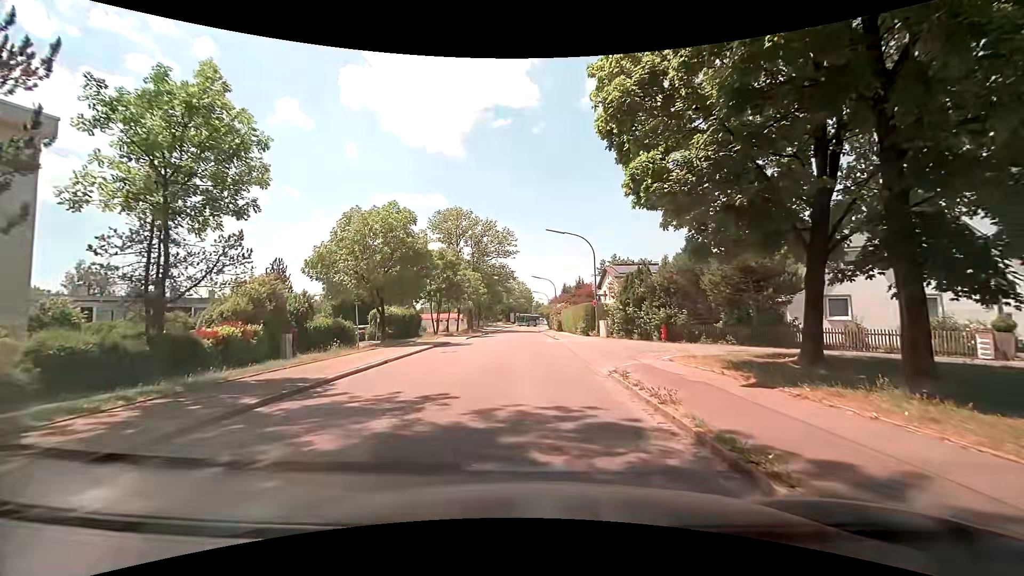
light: Day
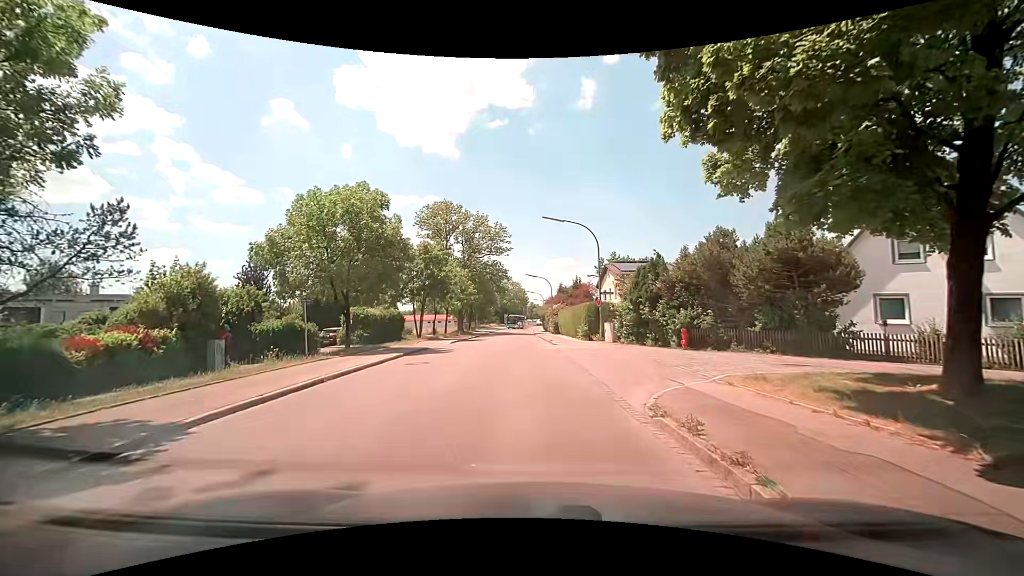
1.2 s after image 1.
(0.0, +4.6) m; 0°
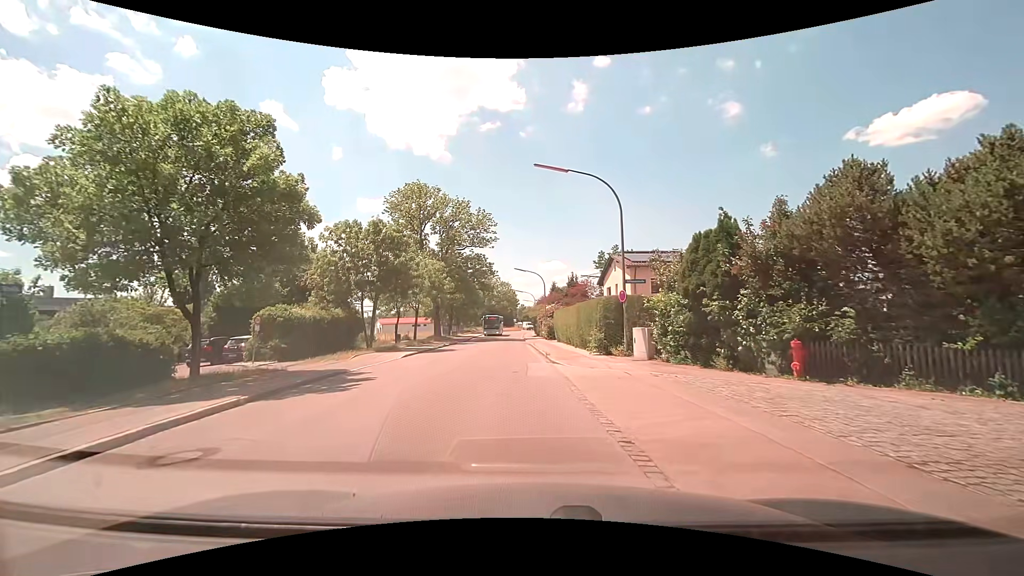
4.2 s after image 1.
(+0.3, +10.3) m; +1°
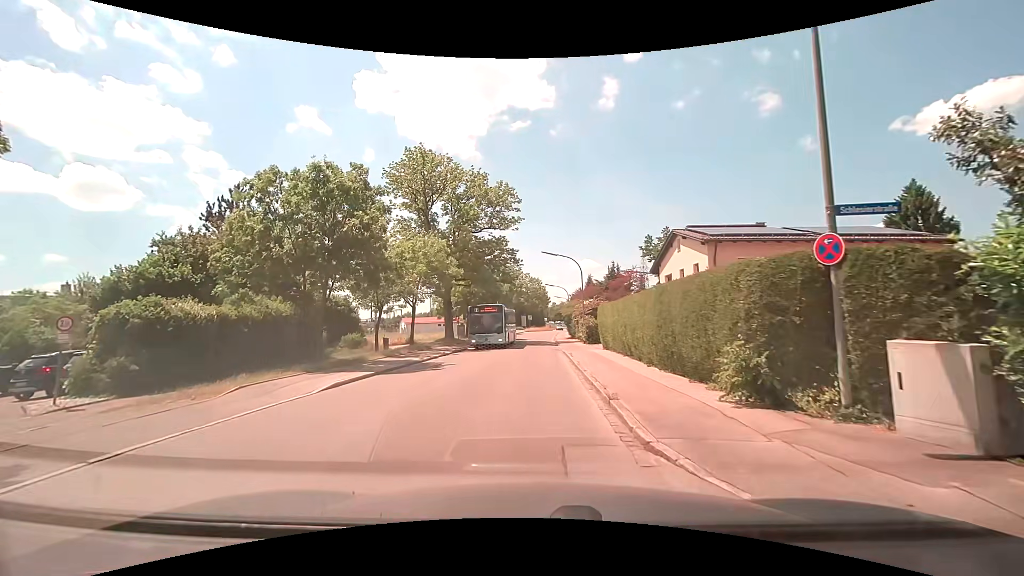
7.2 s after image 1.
(+0.1, +11.6) m; -2°
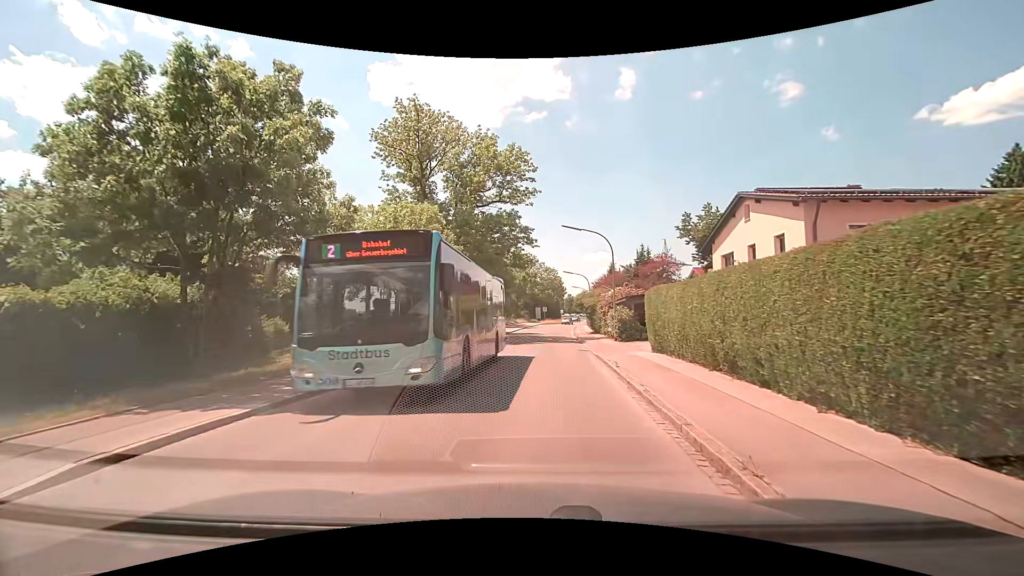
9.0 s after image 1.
(-0.3, +8.1) m; -2°
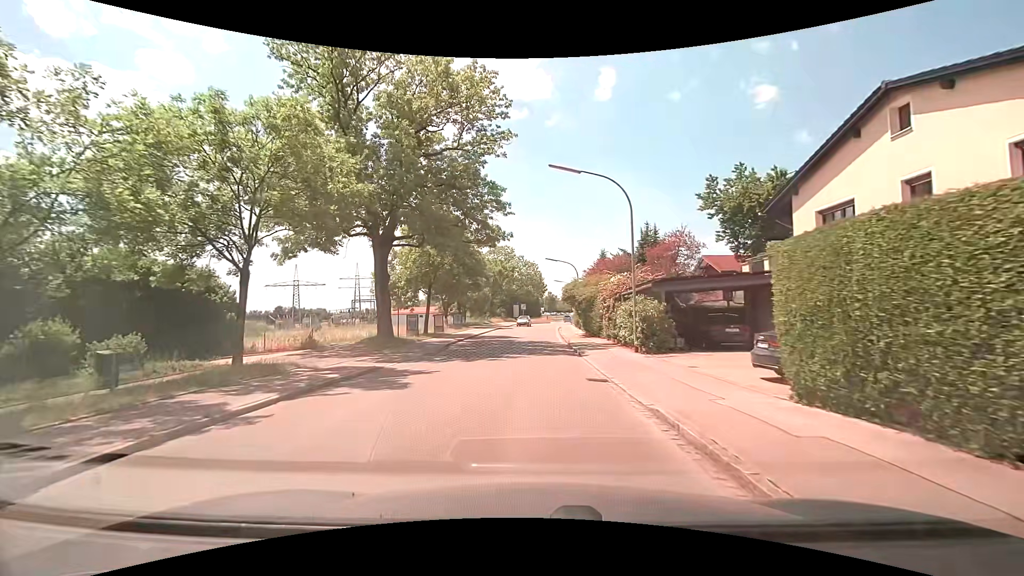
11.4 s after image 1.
(+0.4, +12.5) m; +3°
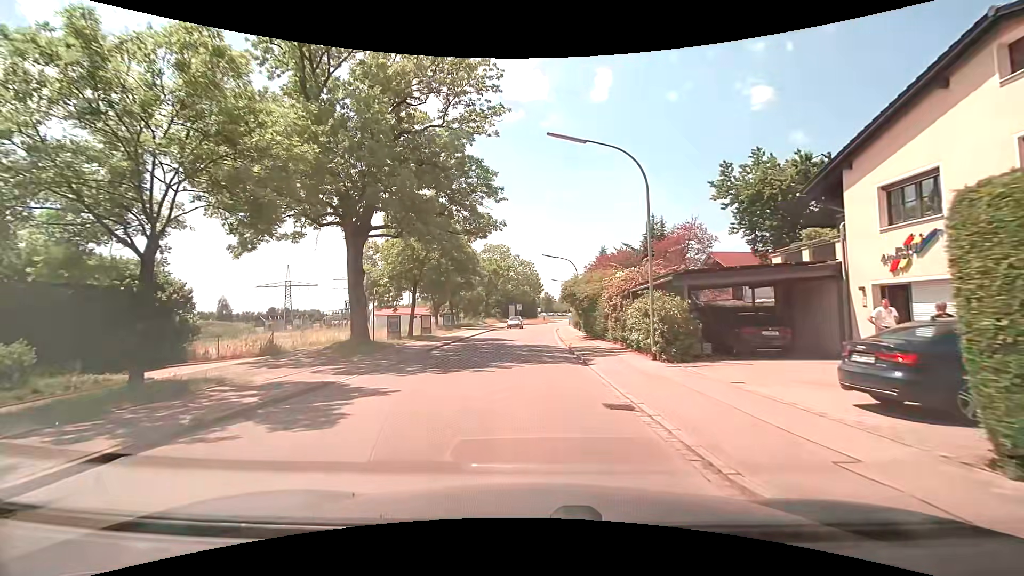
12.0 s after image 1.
(0.0, +3.5) m; 0°
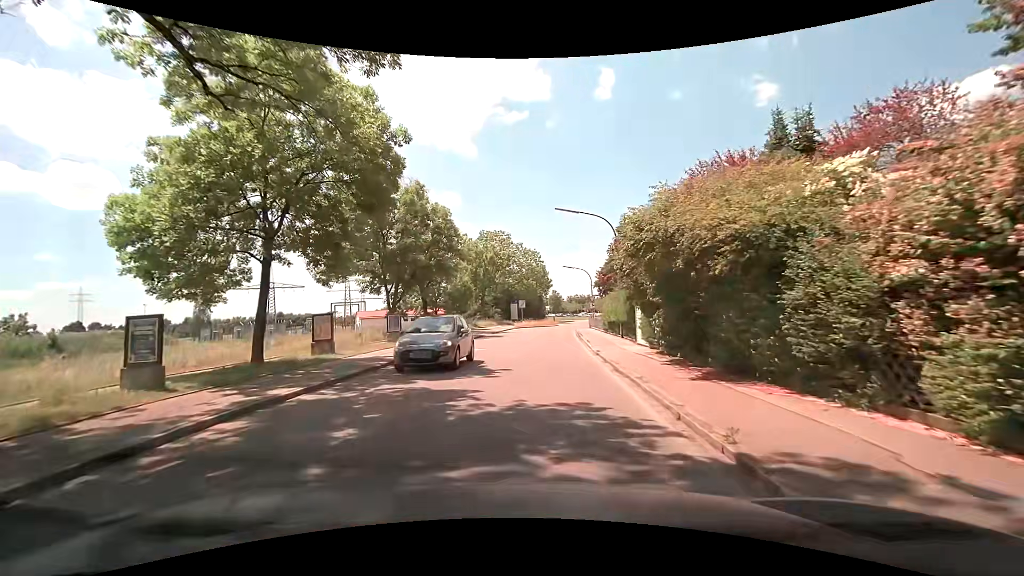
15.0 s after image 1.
(0.0, +19.7) m; 0°
